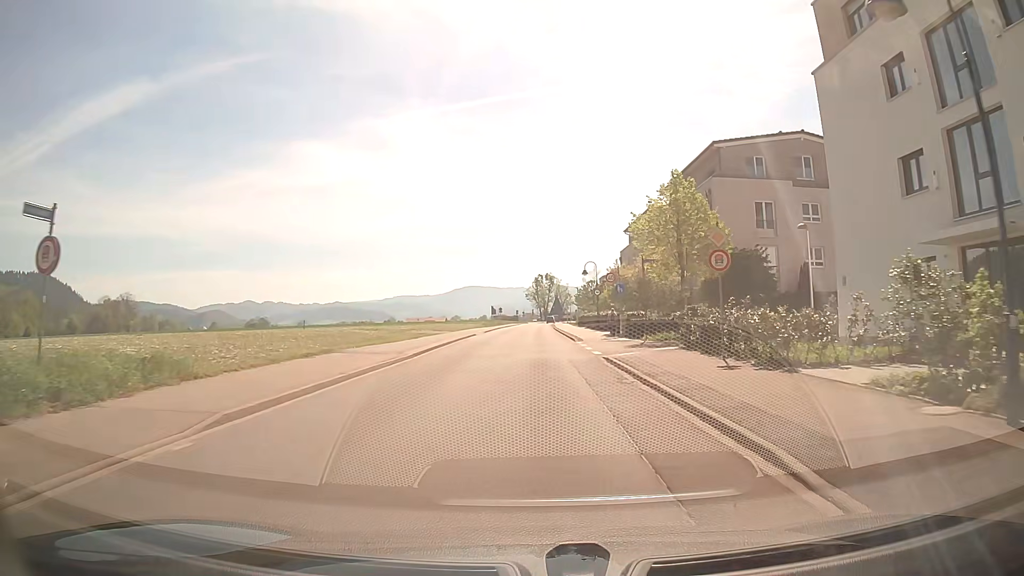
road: secondary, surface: asphalt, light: Day
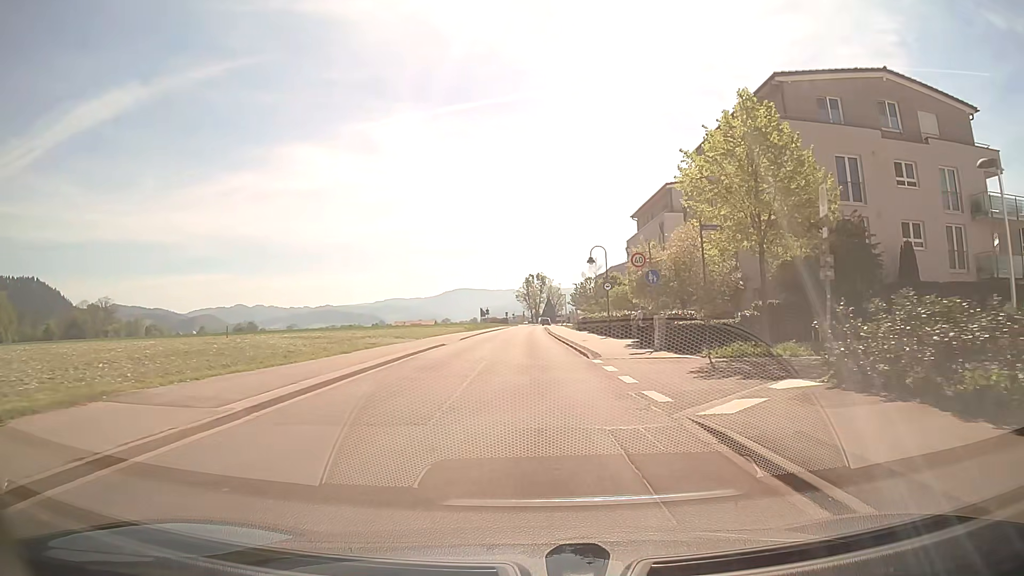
(0.0, +13.0) m; 0°
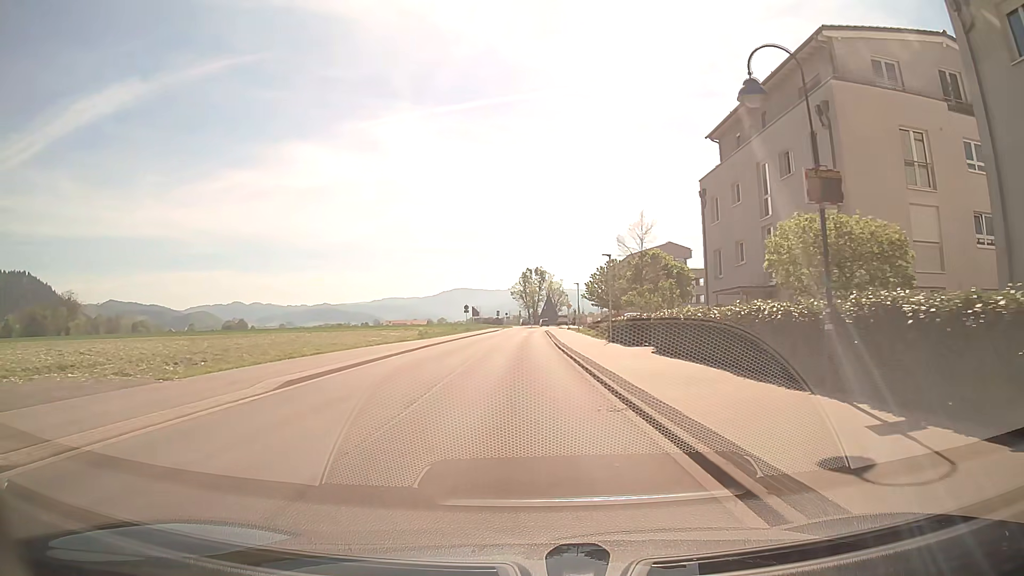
(+0.2, +30.9) m; 0°
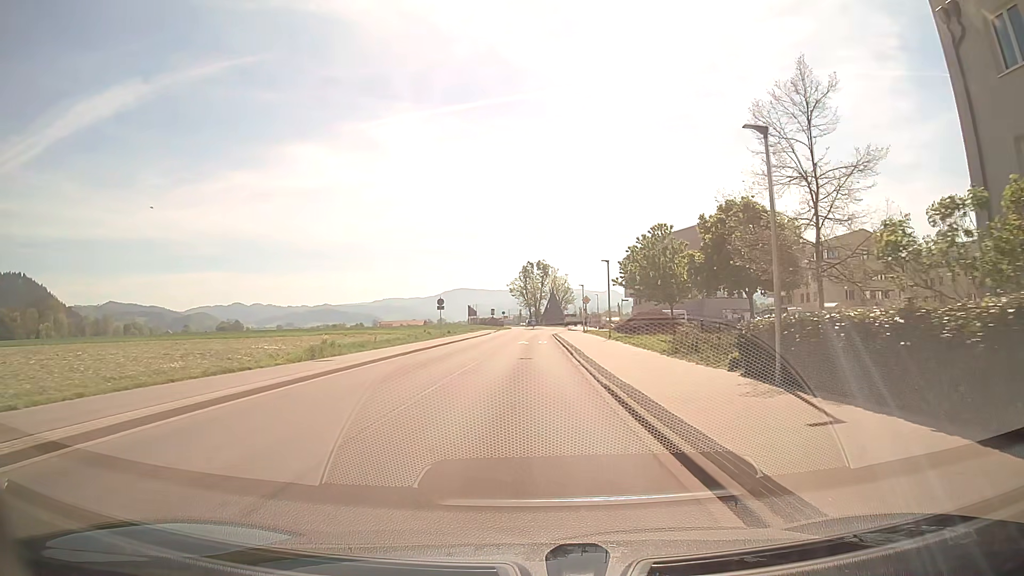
(0.0, +24.2) m; 0°
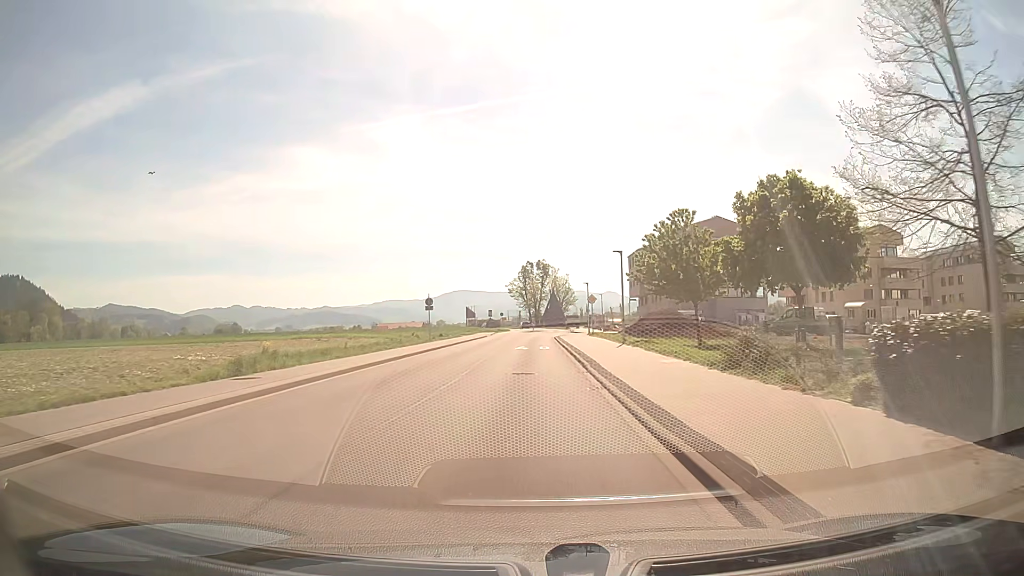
(0.0, +6.2) m; 0°
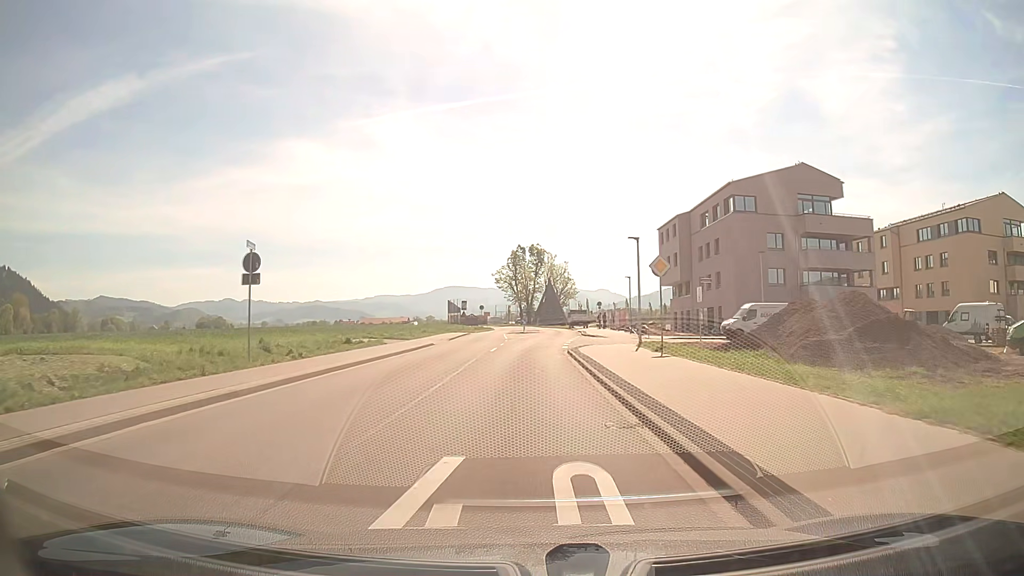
(+0.3, +31.6) m; +1°
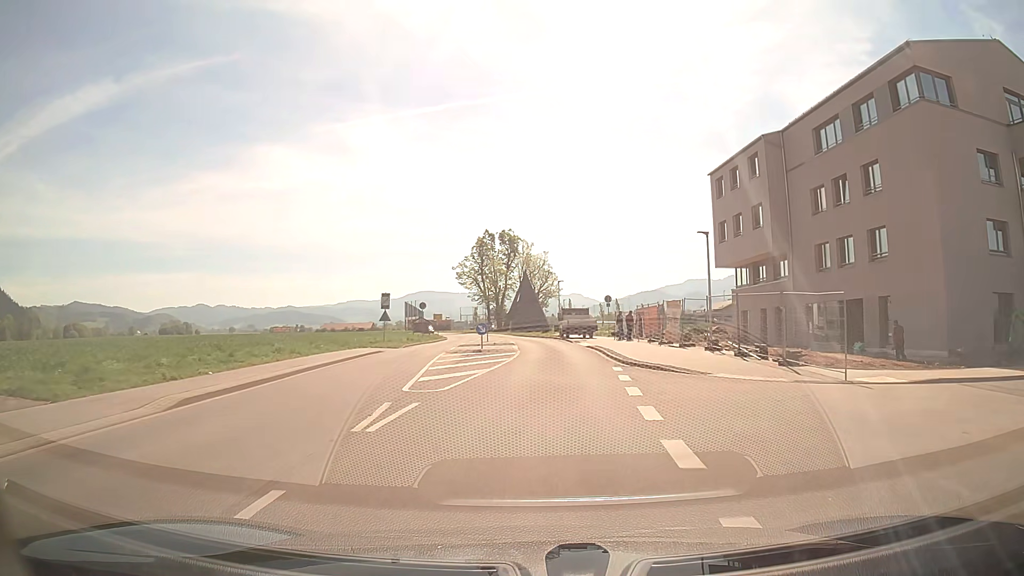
(+0.3, +31.8) m; +2°
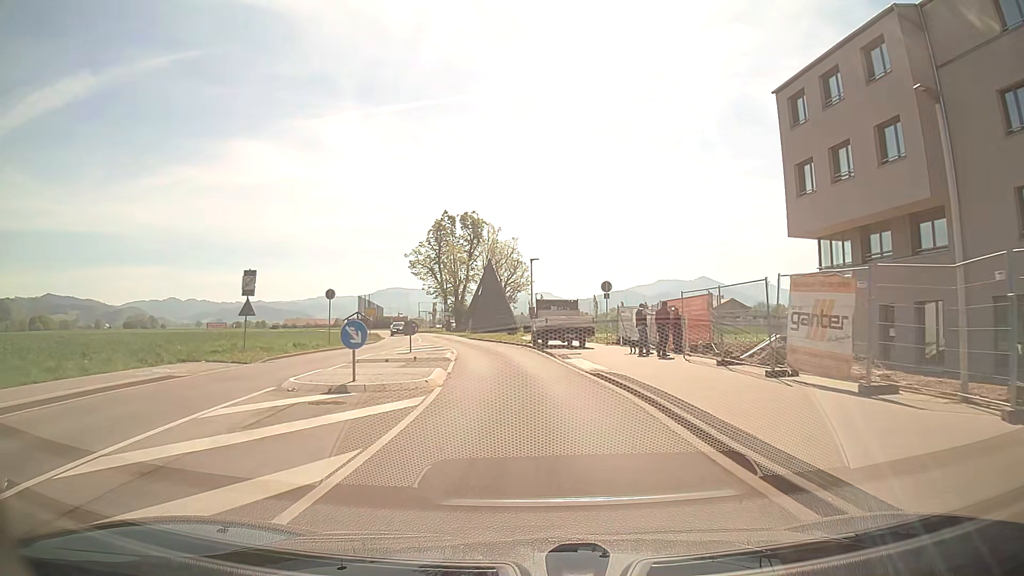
(+0.6, +18.6) m; +3°
